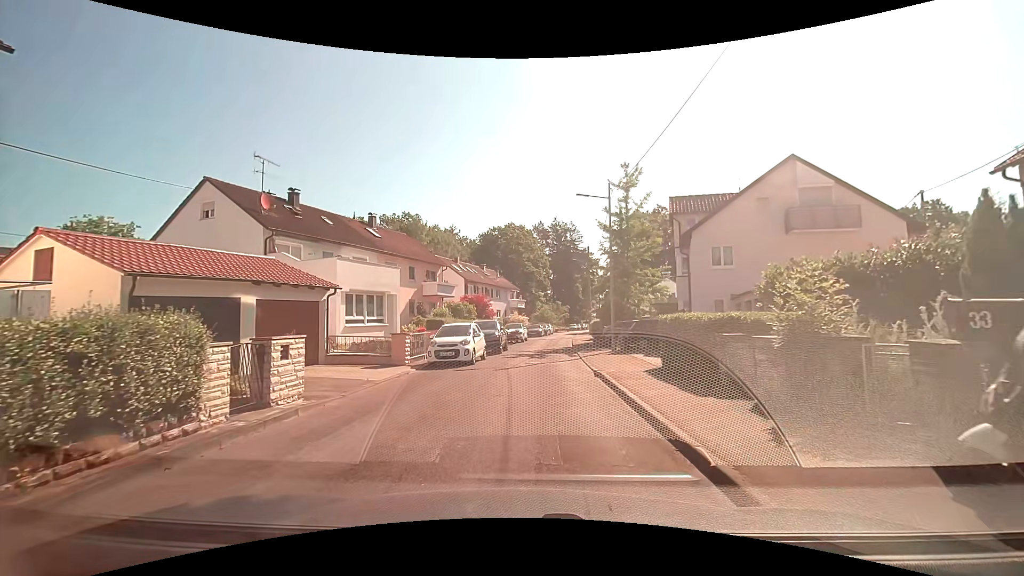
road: residential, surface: asphalt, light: Day
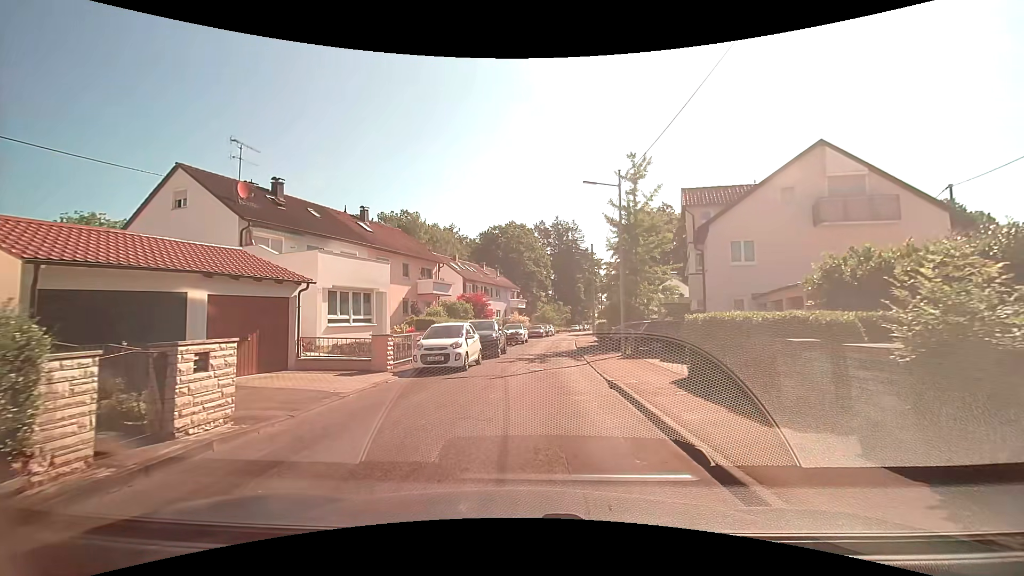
(0.0, +2.3) m; 0°
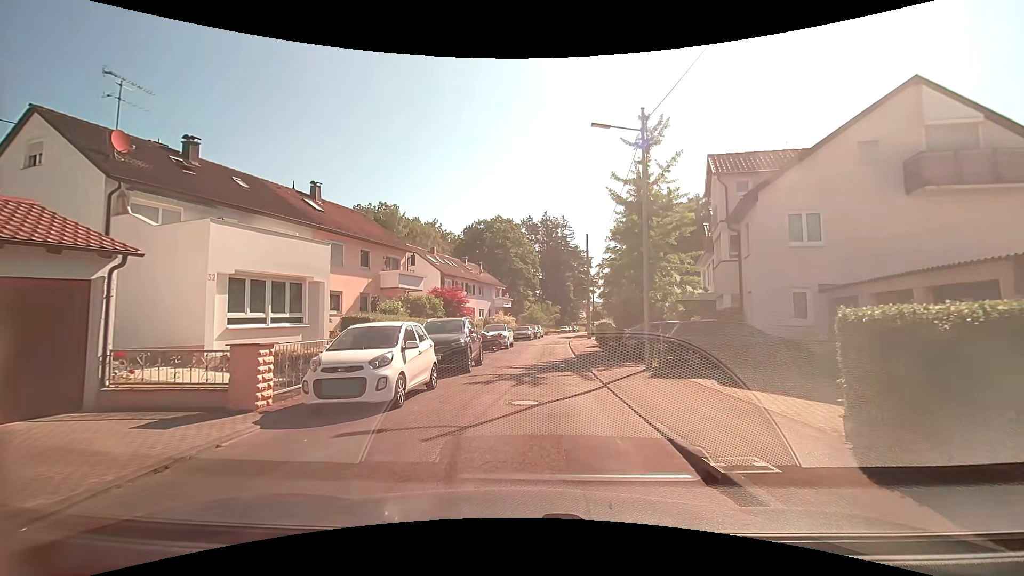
(0.0, +6.5) m; 0°
(0, +10) (+1, +20) (+1, +30) (+2, +40) (+3, +50) (+4, +60) (+6, +70) (+7, +80) (+9, +89) (+11, +99) m
